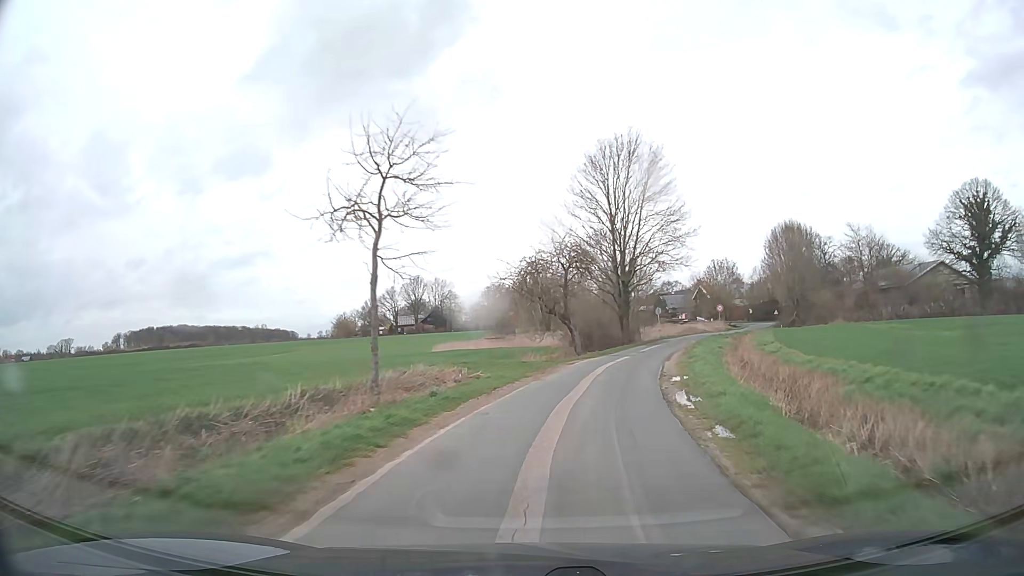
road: unclassified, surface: asphalt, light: Day
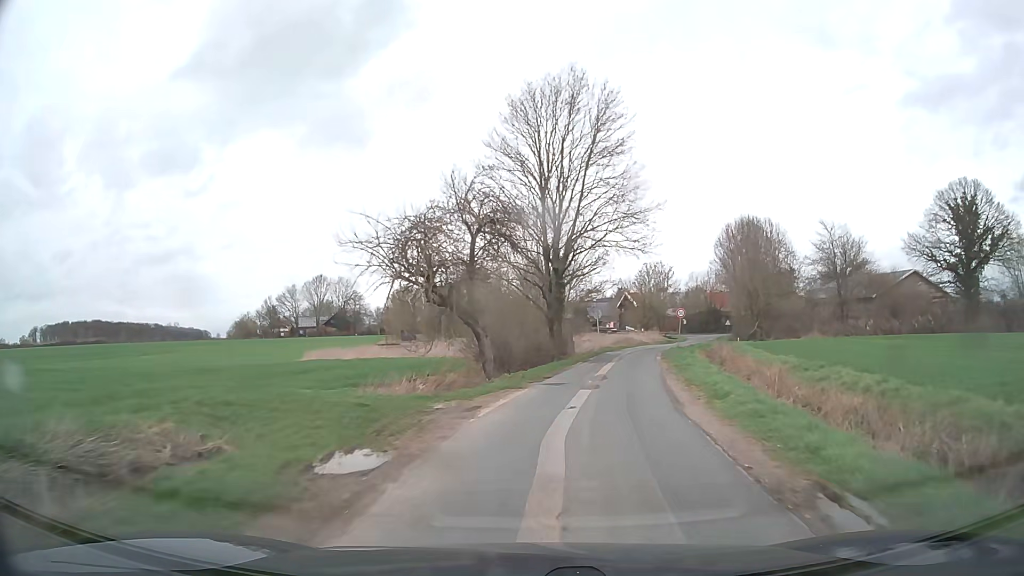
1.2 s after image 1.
(+1.0, +15.4) m; +7°
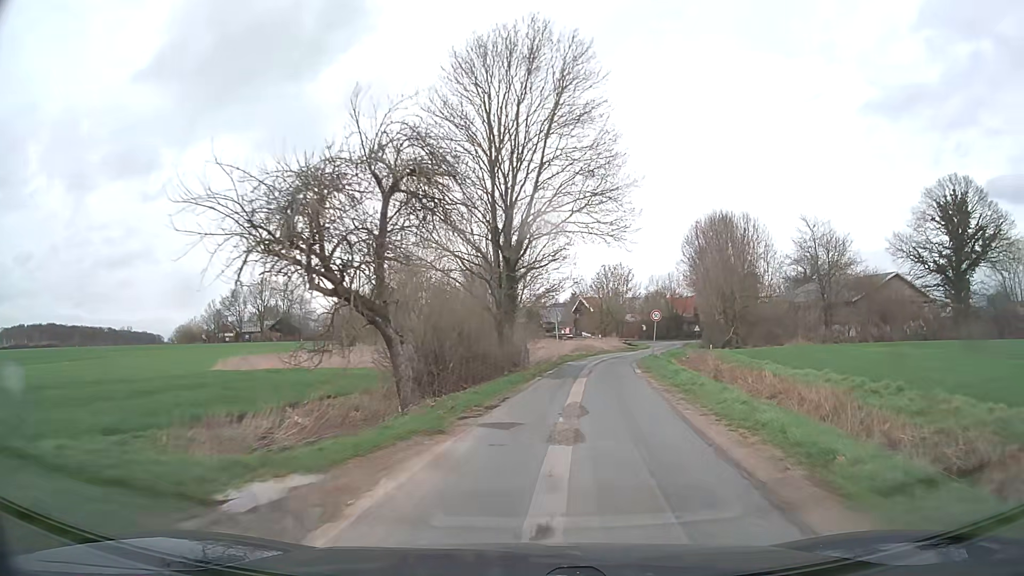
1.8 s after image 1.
(+0.3, +7.5) m; +4°
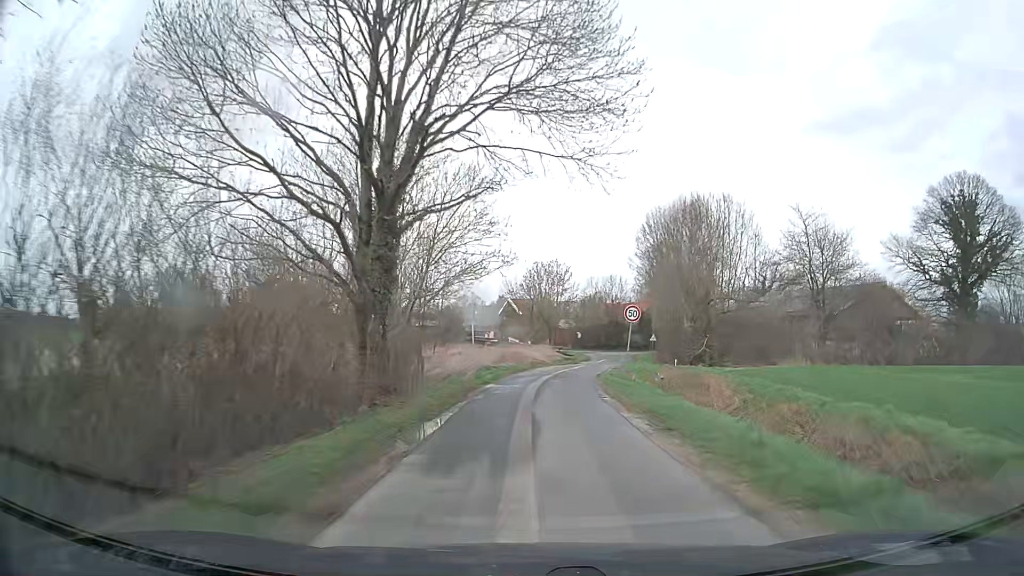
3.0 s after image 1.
(+0.8, +14.6) m; +6°
